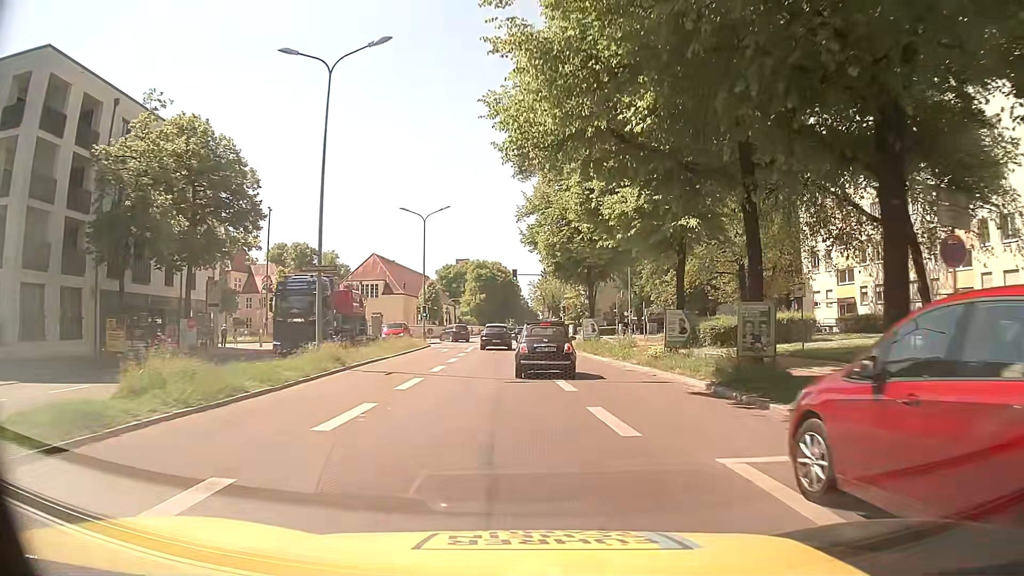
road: secondary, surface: asphalt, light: Day
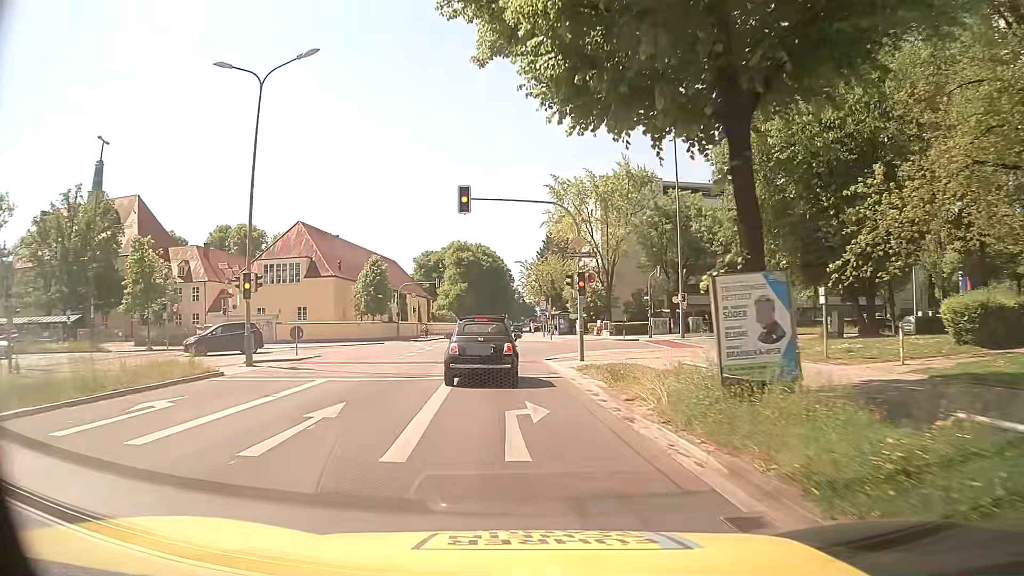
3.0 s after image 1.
(+0.8, +31.6) m; 0°
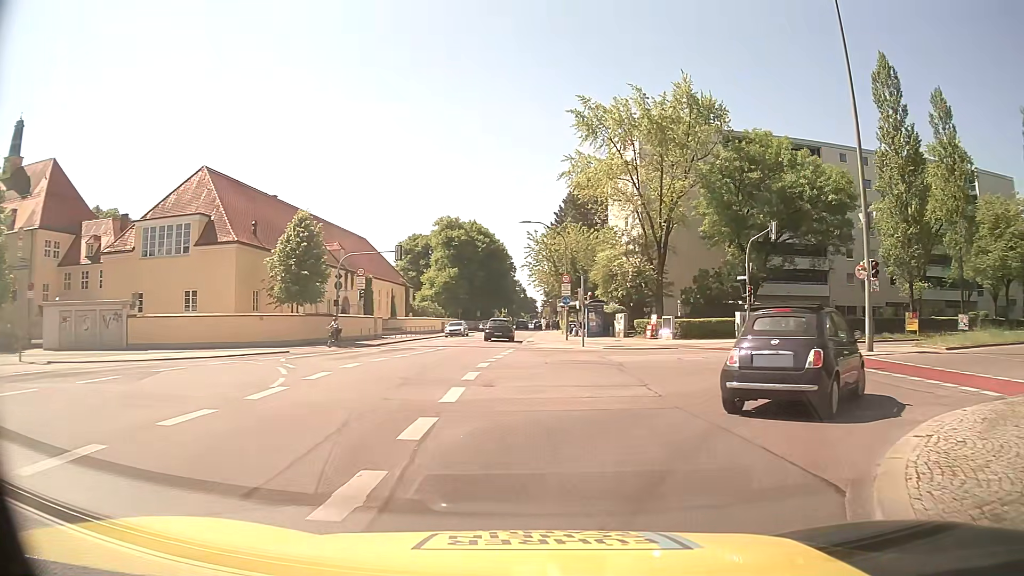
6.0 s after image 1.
(-0.9, +25.5) m; 0°
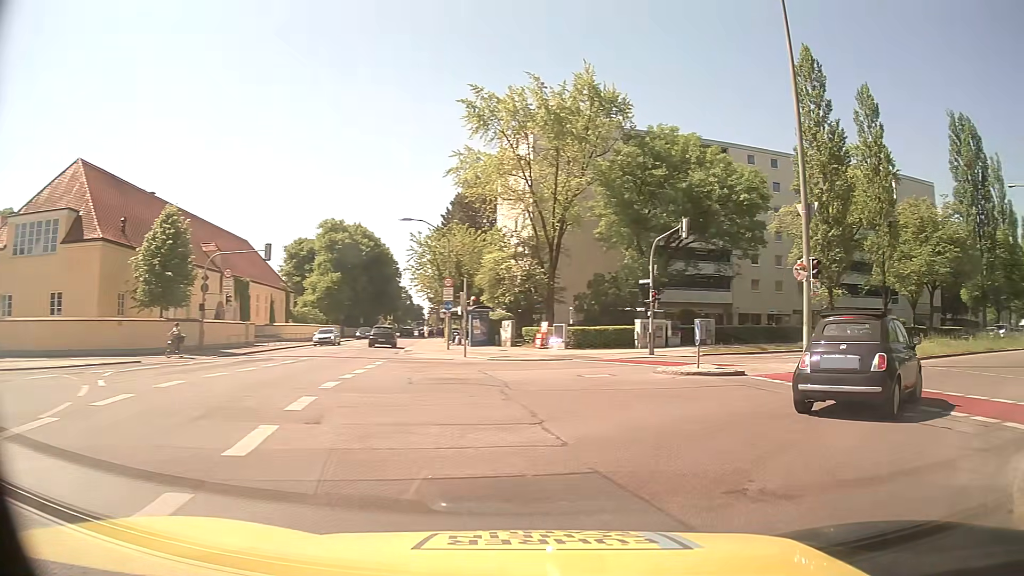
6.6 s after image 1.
(+0.3, +3.9) m; +9°
(+3, +9) (+11, +15) (+20, +20) (+29, +25) (+38, +30) (+46, +35) (+55, +40) (+63, +45) (+71, +51) (+80, +57) m
